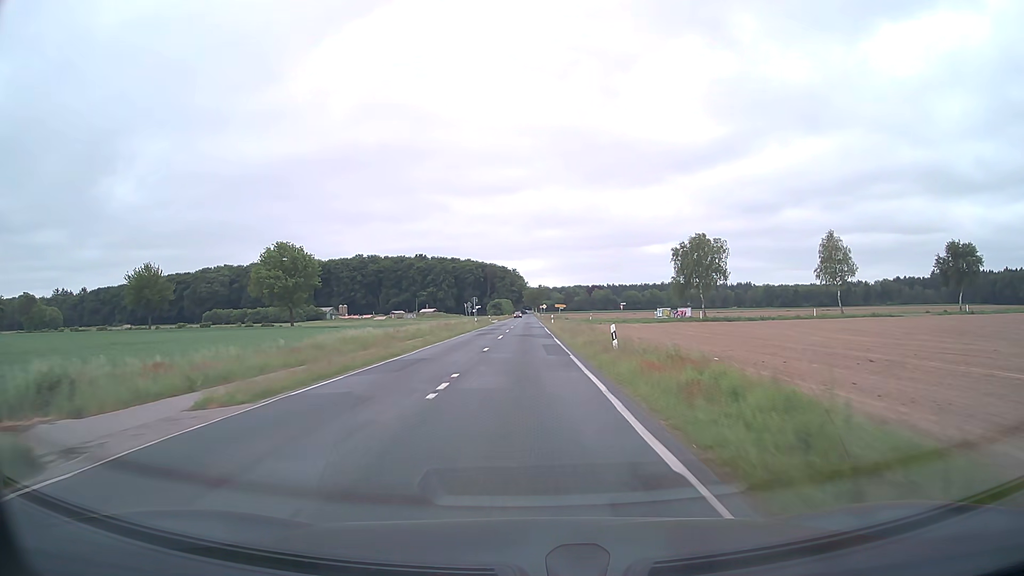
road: tertiary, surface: asphalt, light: Day
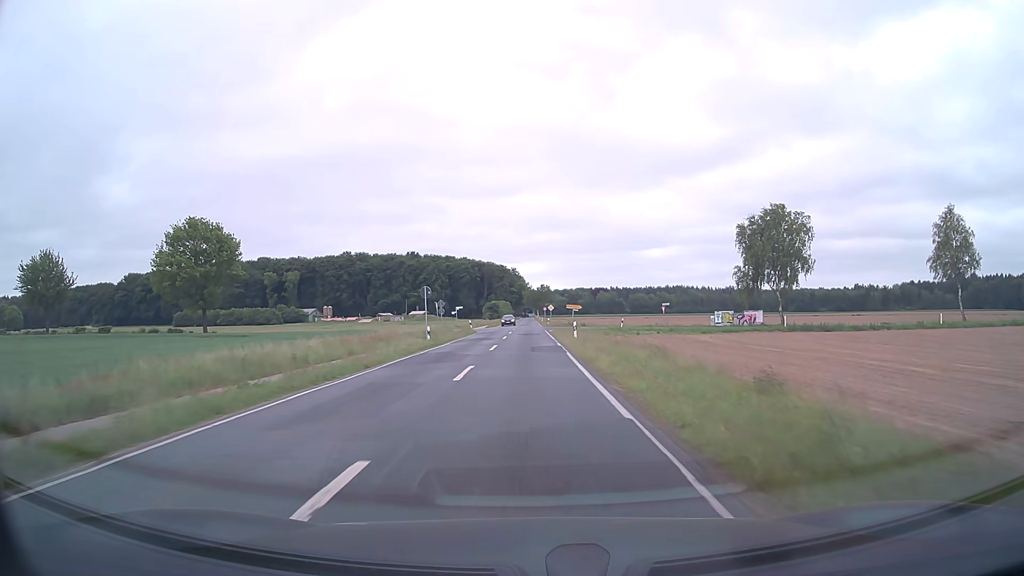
(-0.1, +32.4) m; 0°
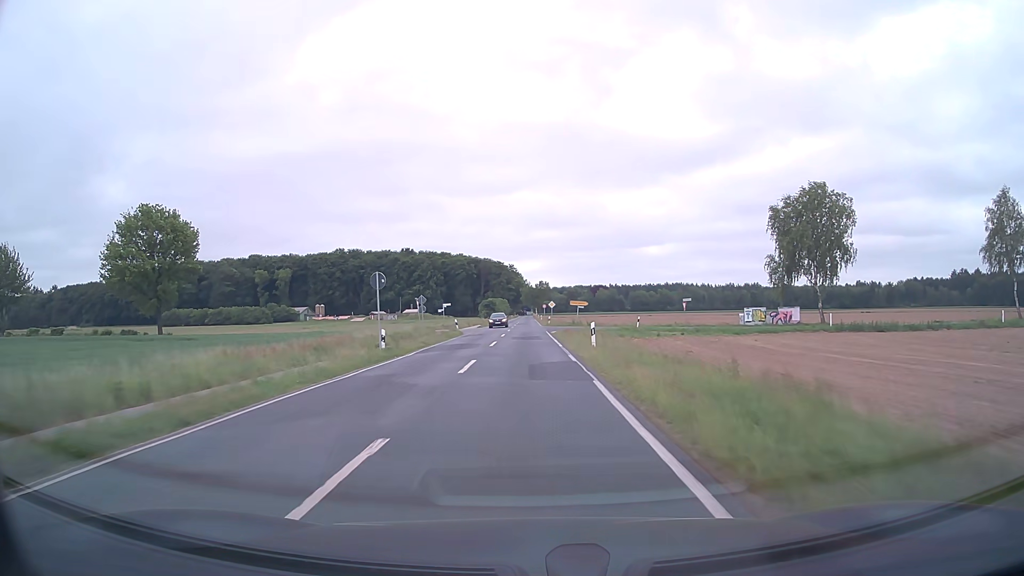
(0.0, +10.8) m; 0°
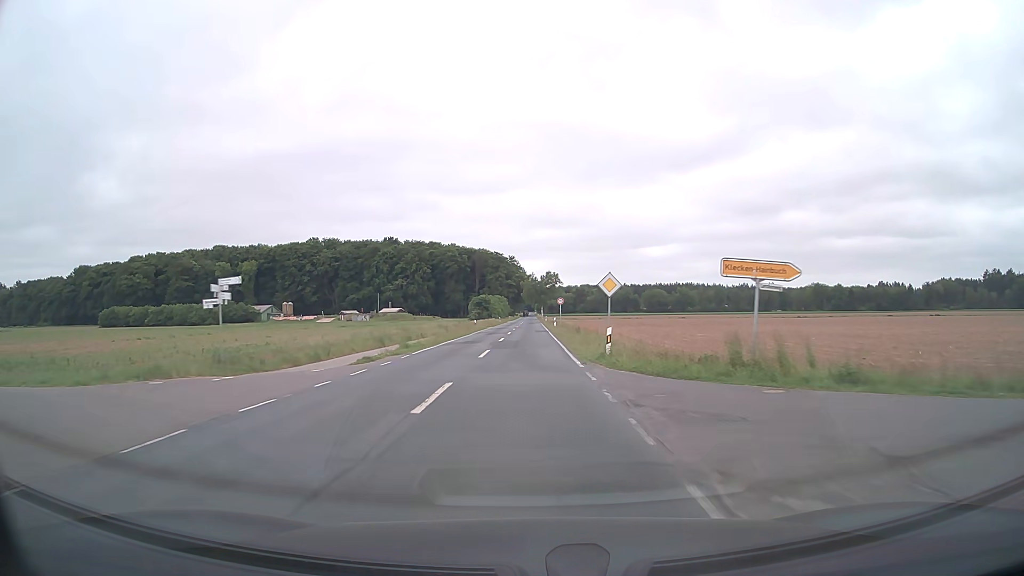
(0.0, +54.0) m; 0°
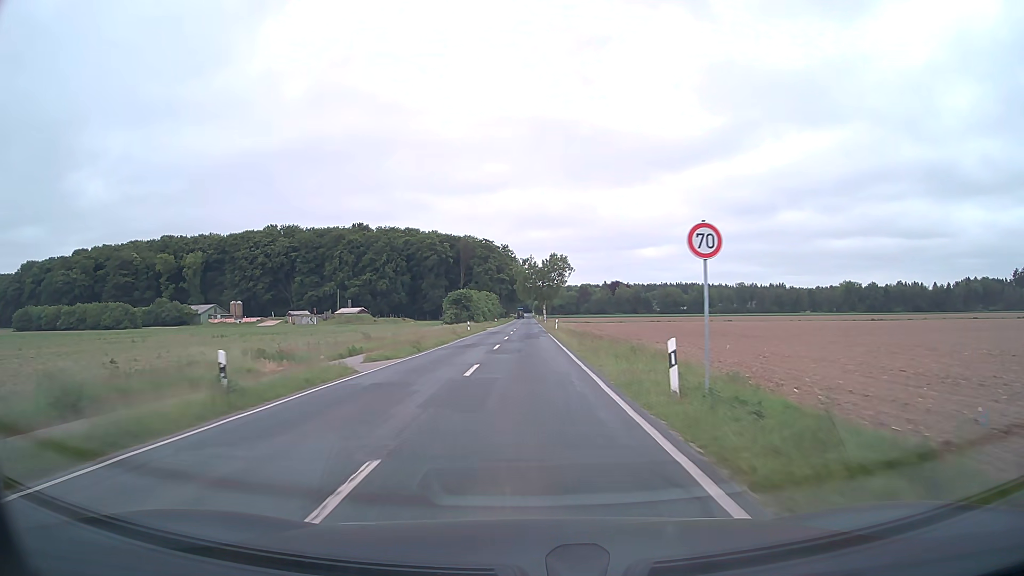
(0.0, +54.0) m; 0°
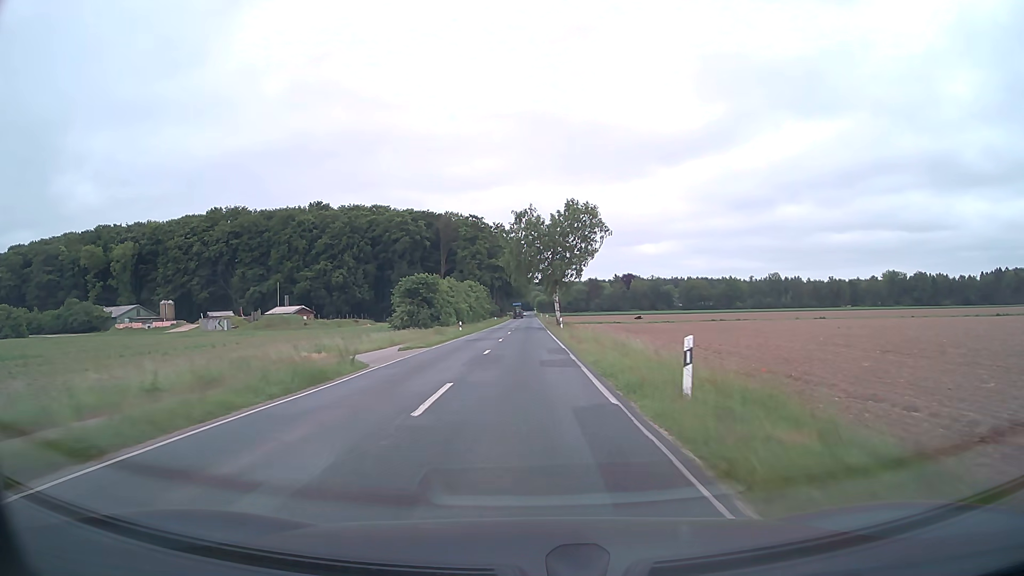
(+0.2, +54.0) m; 0°
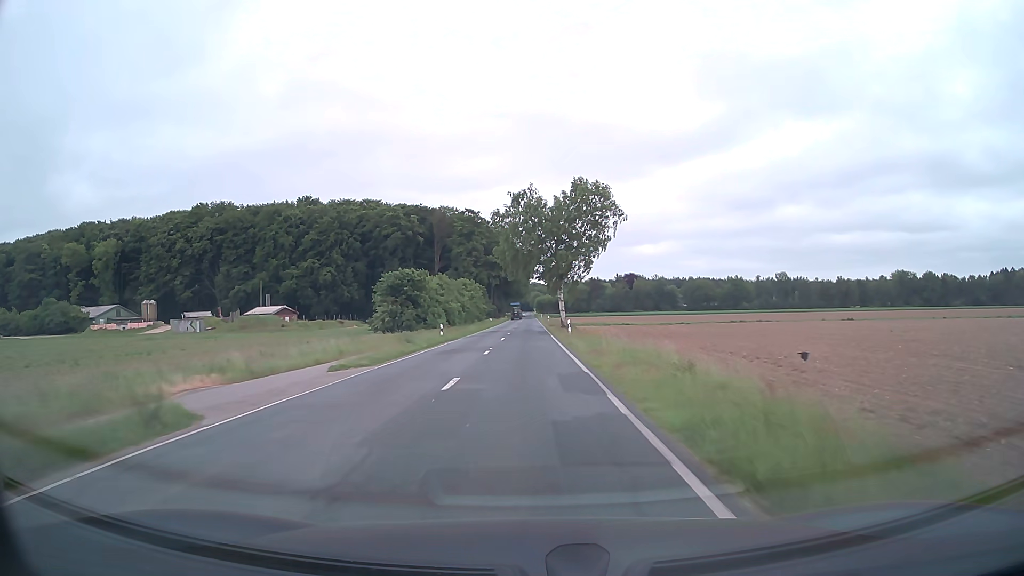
(0.0, +10.8) m; 0°
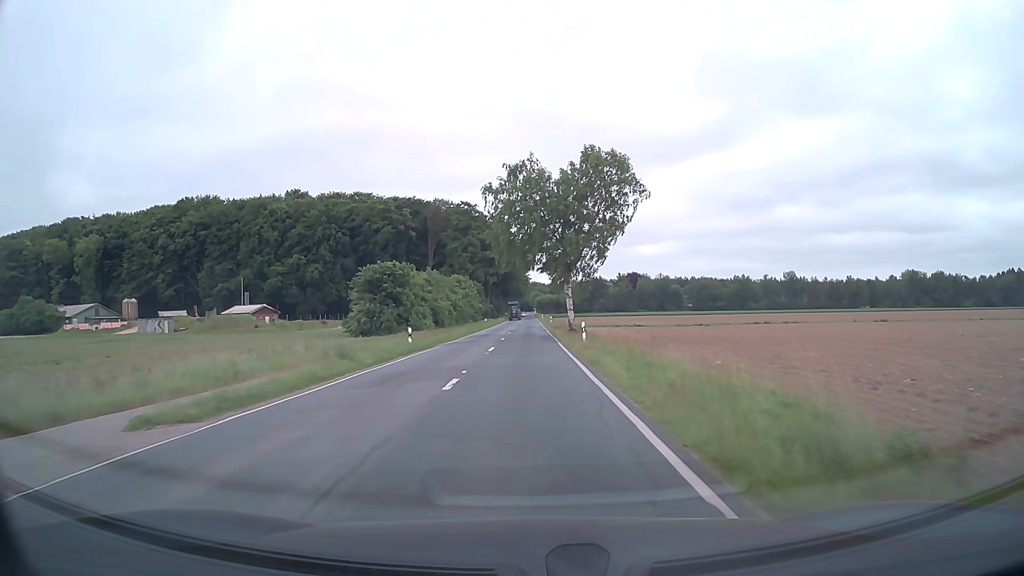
(0.0, +10.8) m; 0°
(0, +10) (0, +20) (0, +30) (0, +40) (0, +50) (0, +60) (0, +70) (0, +80) (0, +90) (0, +100) m
